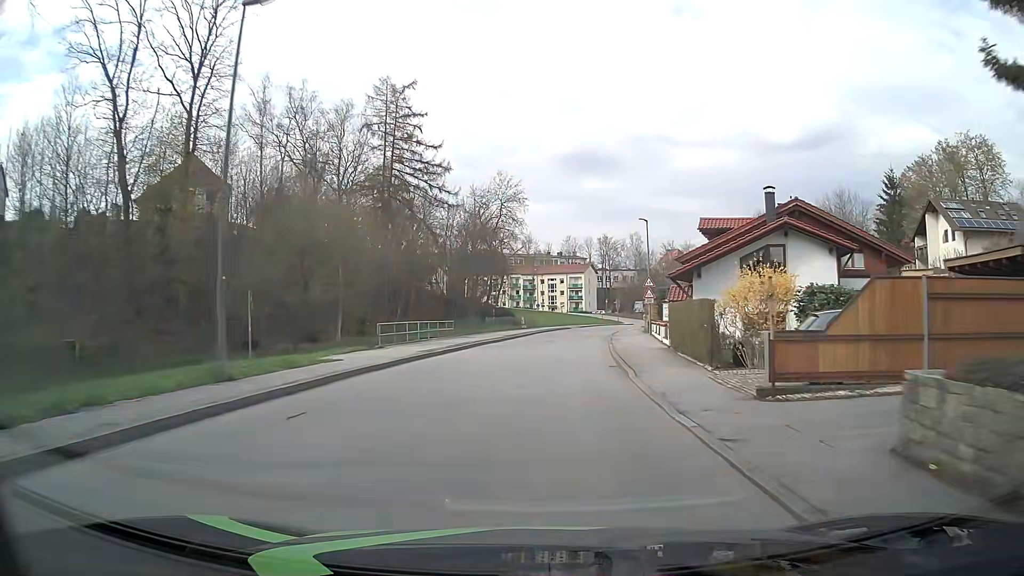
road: unclassified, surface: asphalt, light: Day
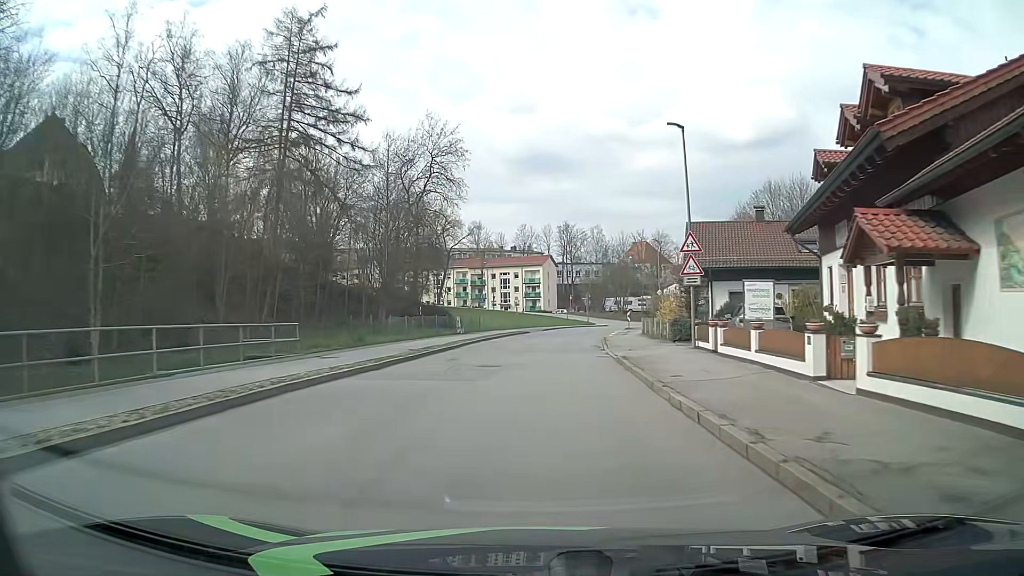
(+0.8, +23.4) m; +4°
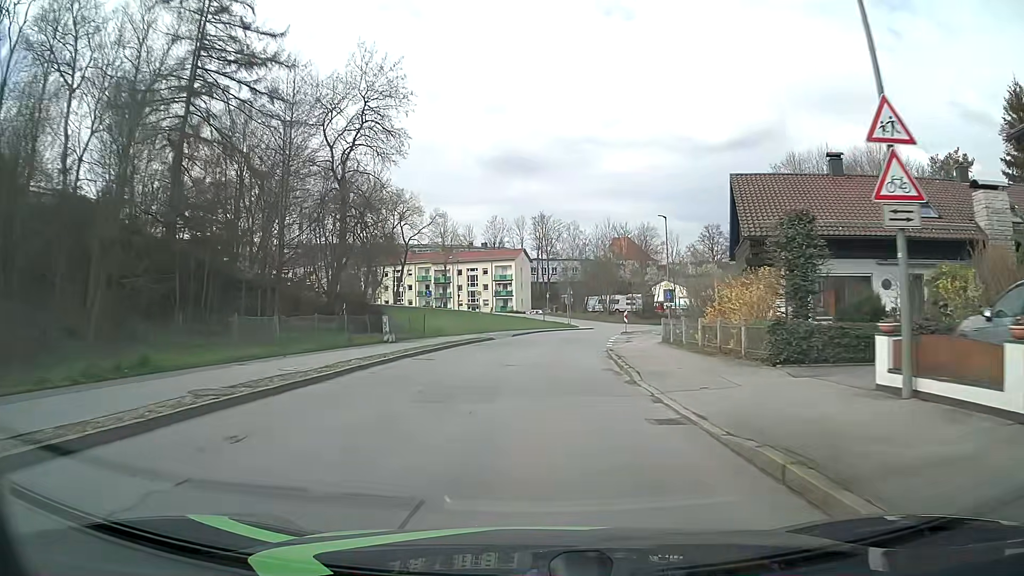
(+0.3, +15.6) m; +2°
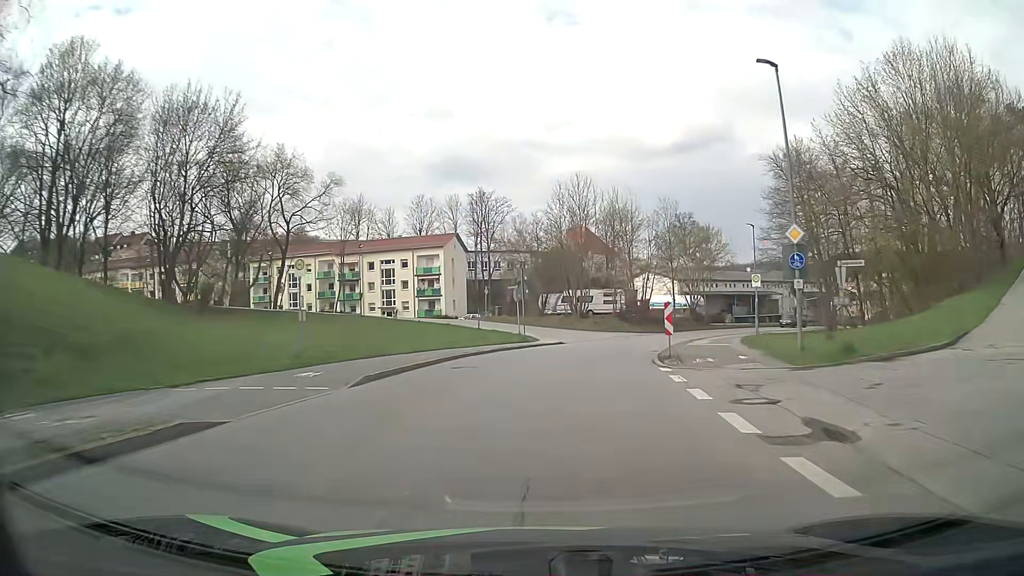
(+1.0, +30.8) m; +5°
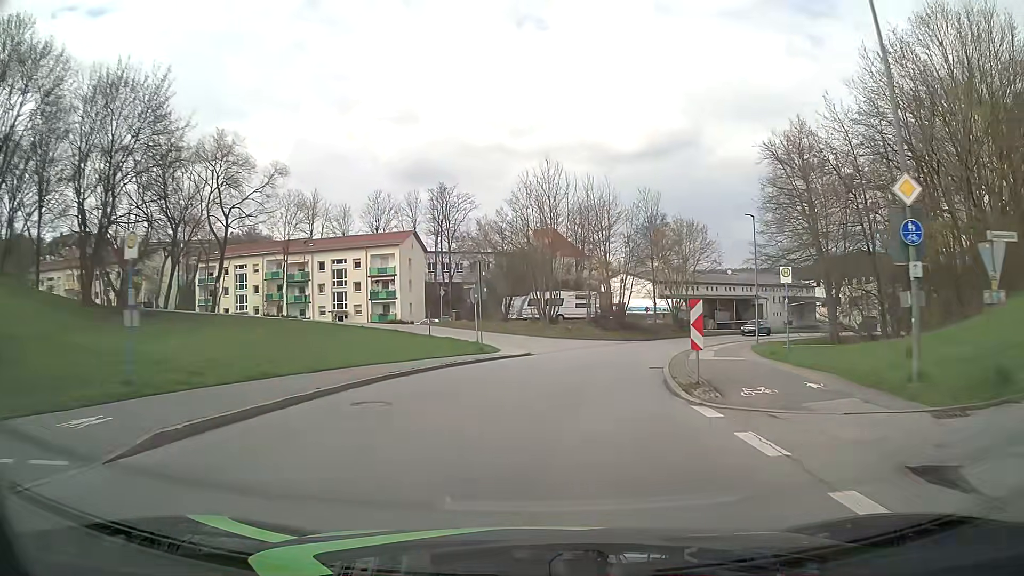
(+0.2, +7.5) m; +3°
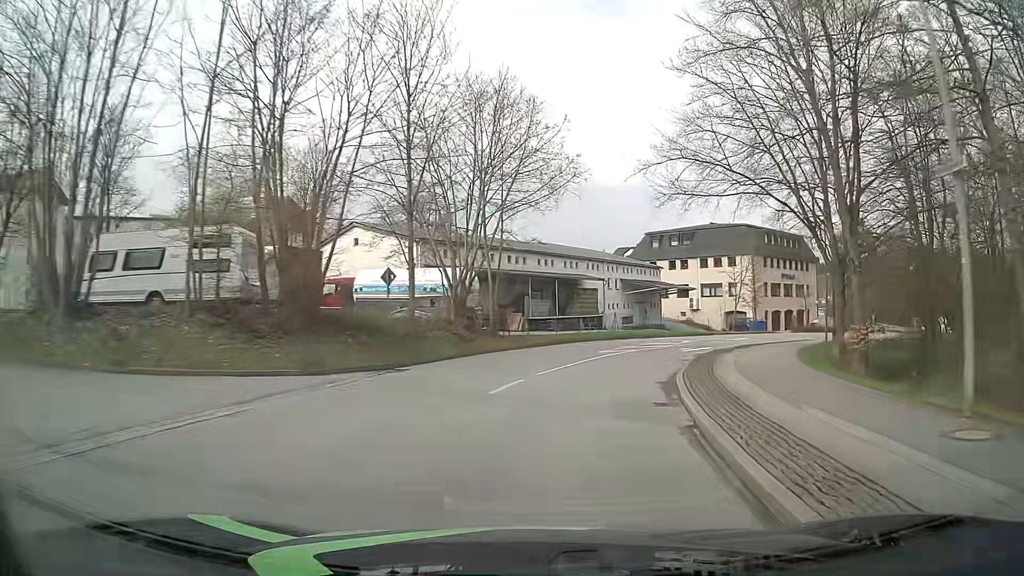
(+6.4, +35.9) m; +20°
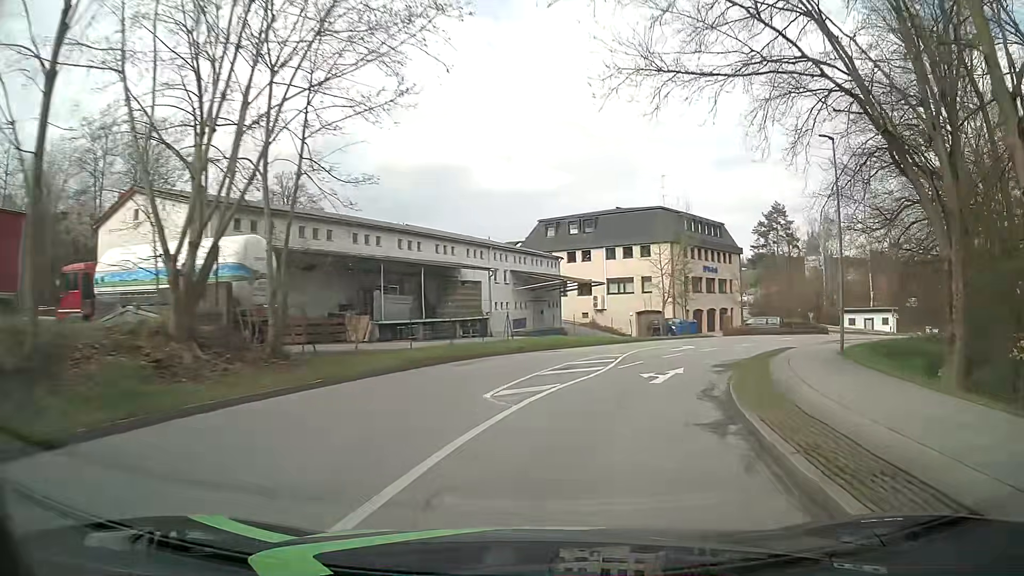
(+1.1, +14.5) m; +9°
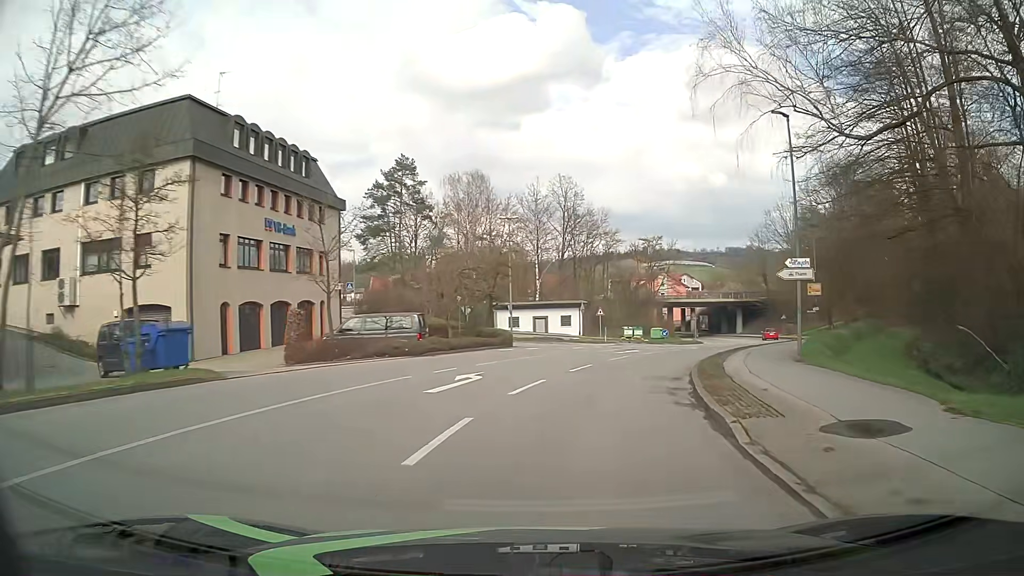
(+11.1, +34.3) m; +33°
(+1, +10) (+3, +20) (+6, +29) (+10, +38) (+15, +47) (+20, +56) (+24, +65) (+28, +74) (+30, +84) (+31, +94) m
